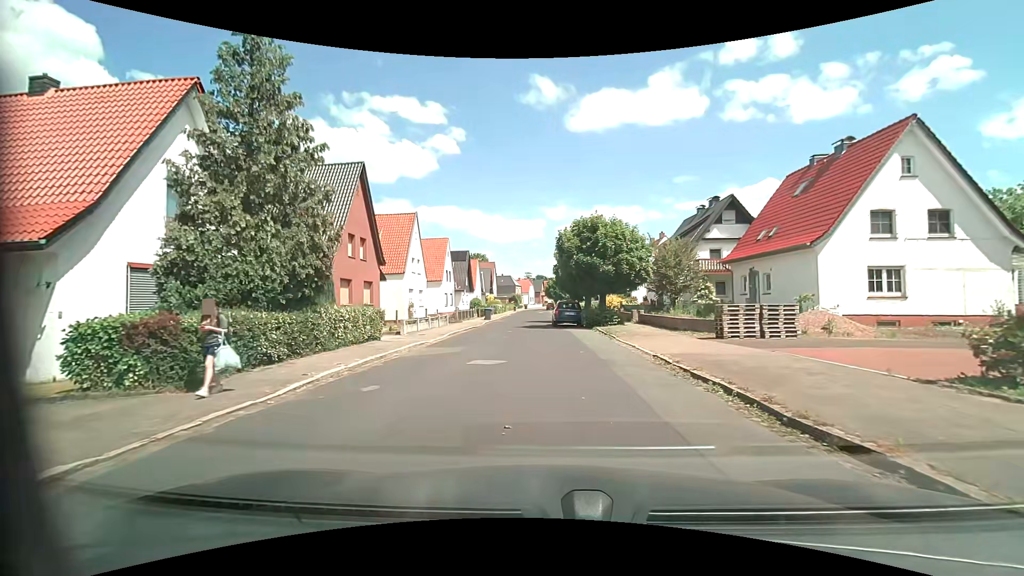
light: Day
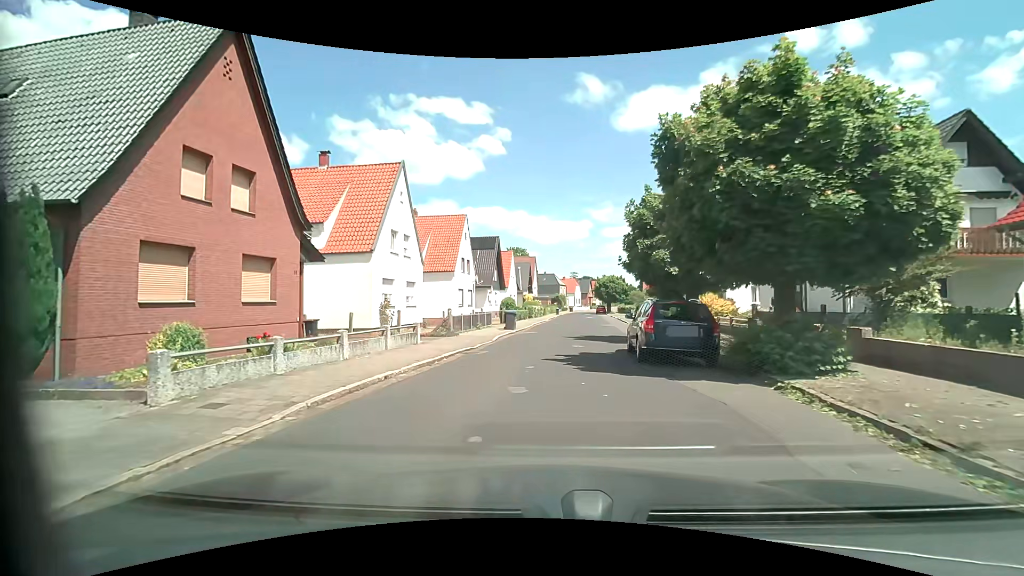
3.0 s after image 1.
(-0.8, +16.7) m; -7°
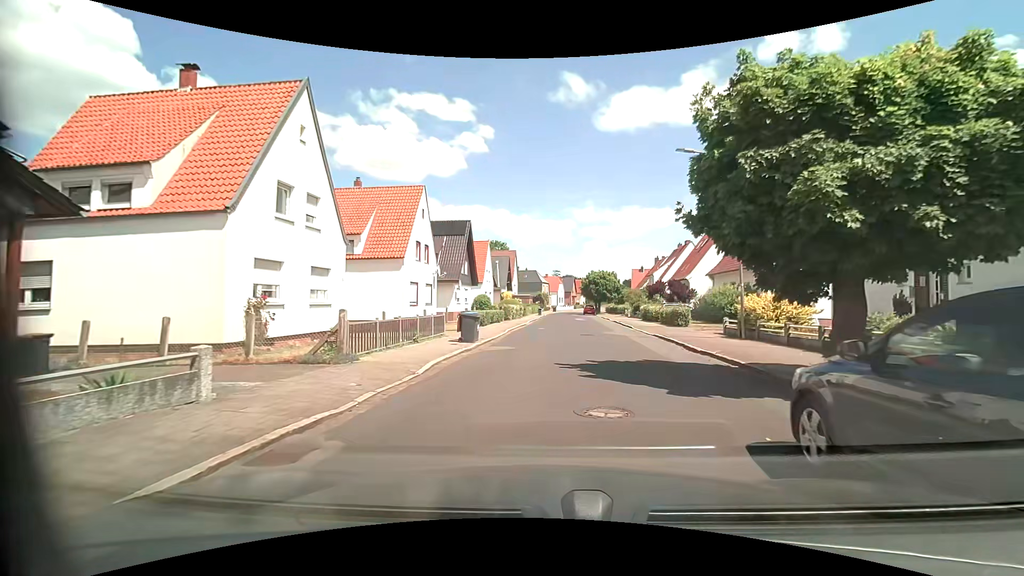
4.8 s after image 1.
(+0.1, +10.6) m; +2°
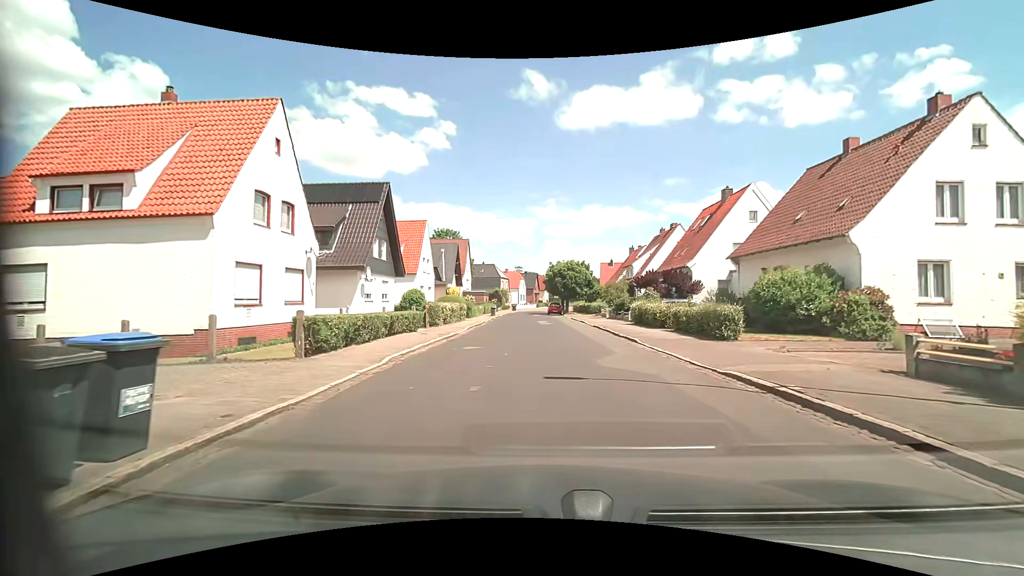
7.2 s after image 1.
(+0.9, +14.3) m; +4°
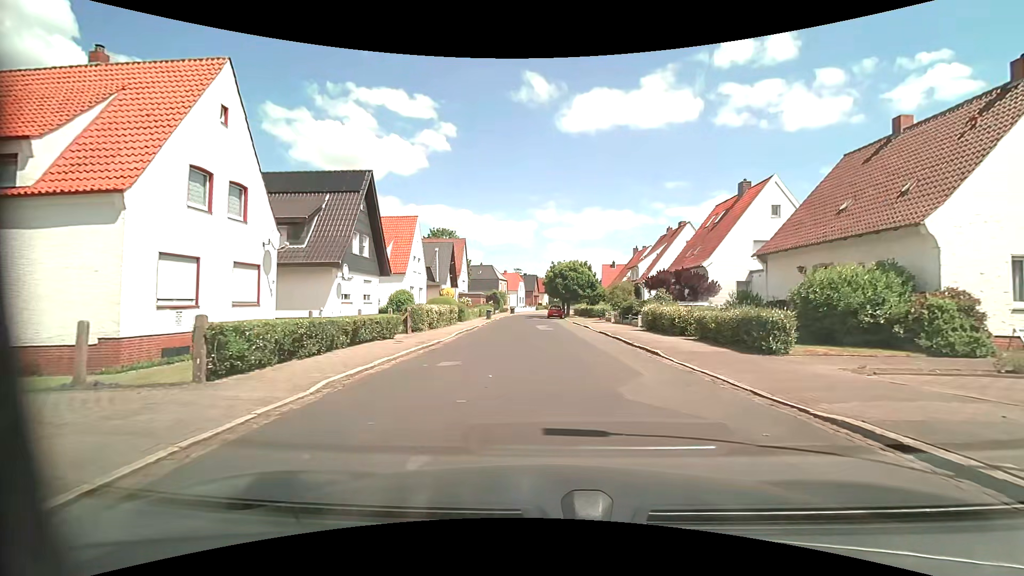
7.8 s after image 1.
(0.0, +3.6) m; 0°
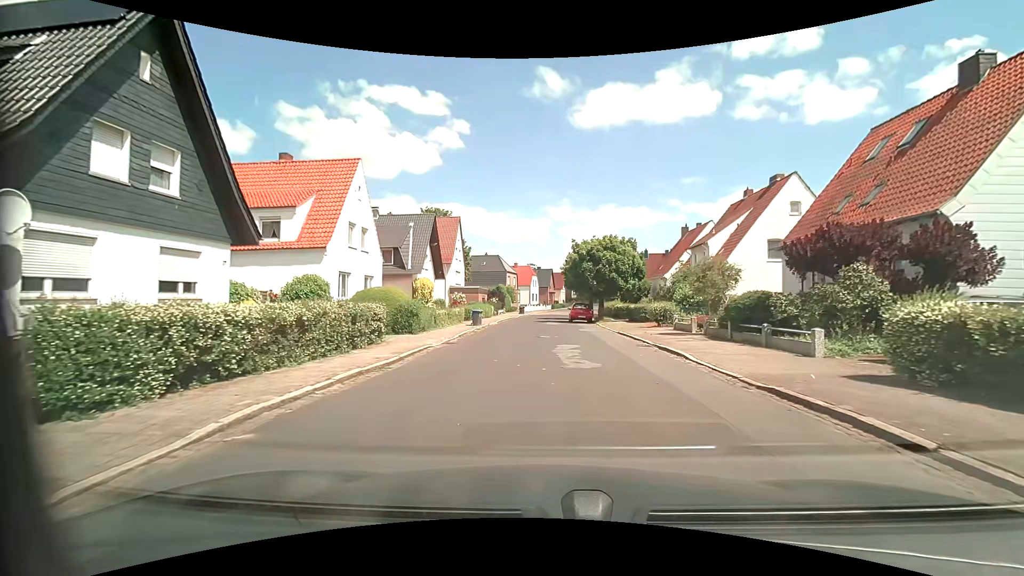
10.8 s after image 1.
(-0.1, +18.3) m; -1°
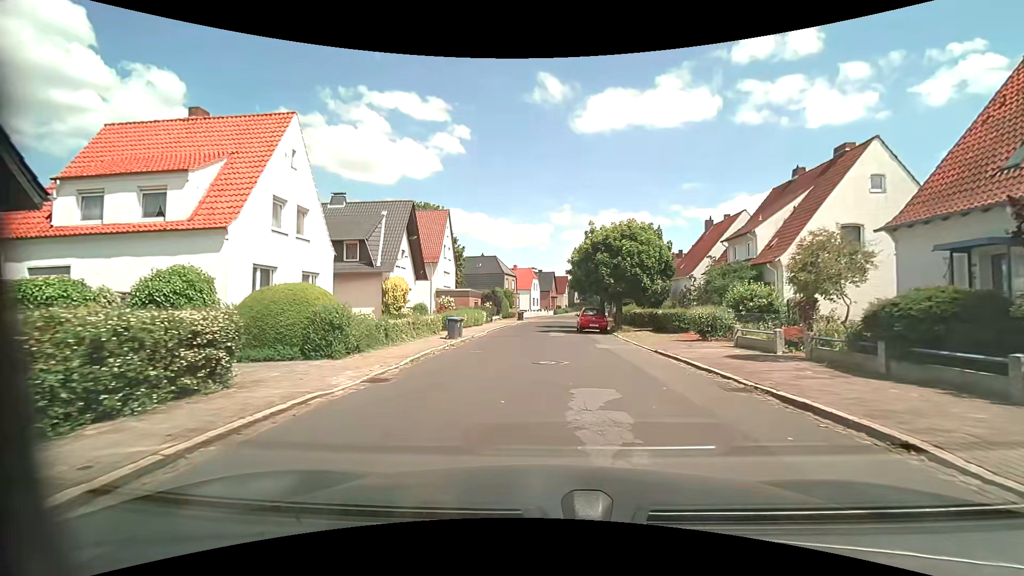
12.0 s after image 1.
(0.0, +7.9) m; 0°
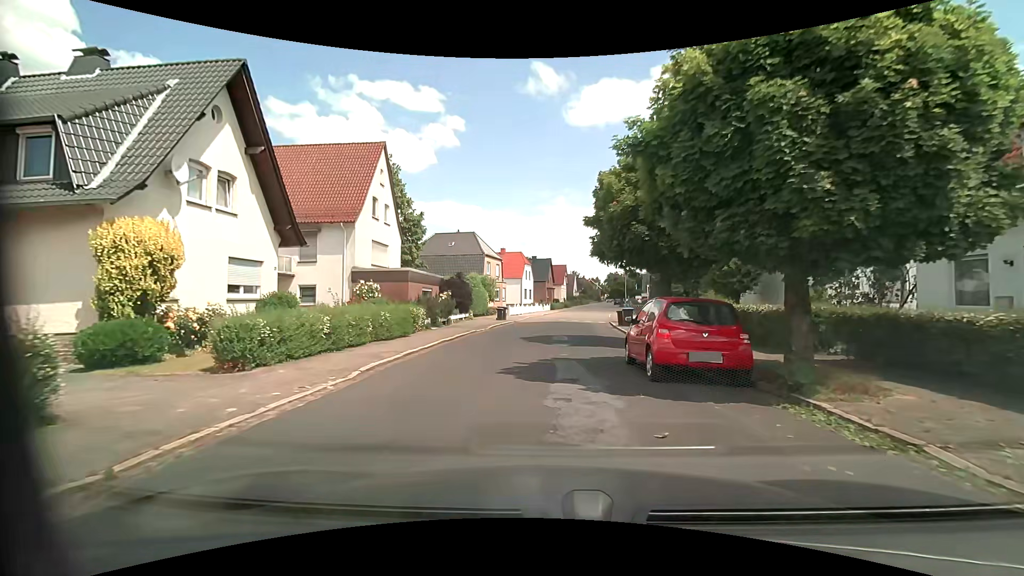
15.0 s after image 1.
(+0.1, +20.2) m; +1°
